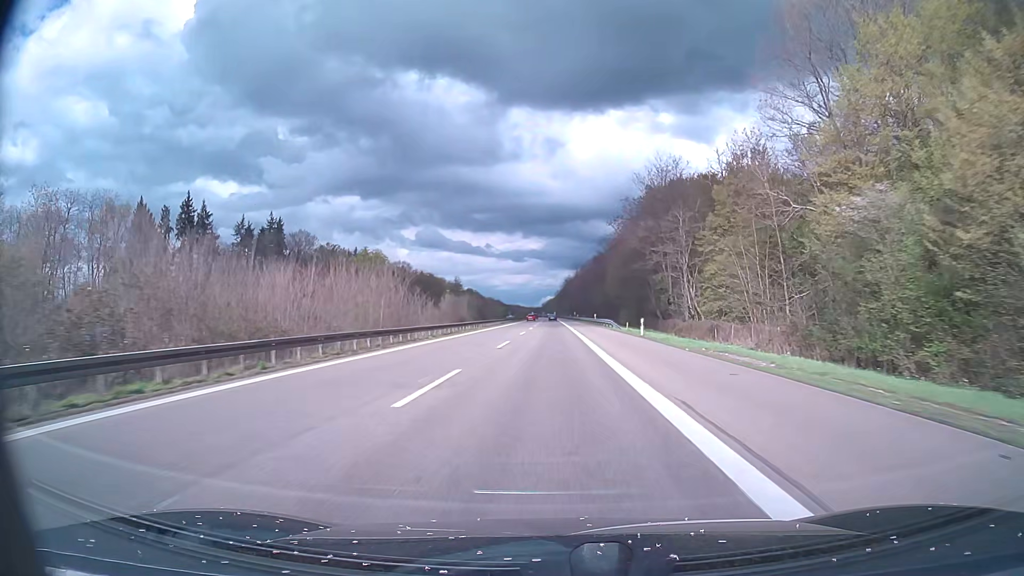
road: motorway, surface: asphalt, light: Day
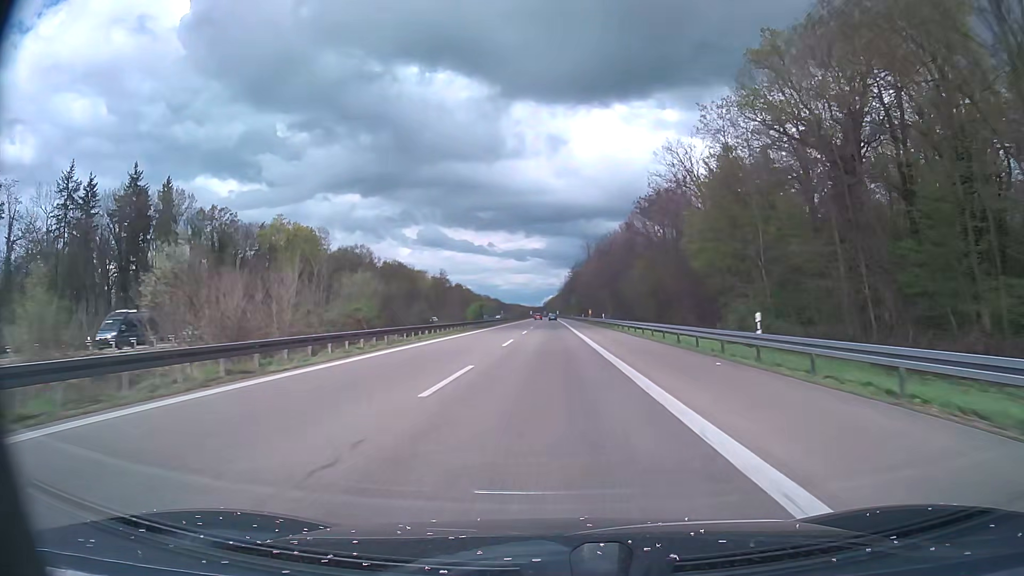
(0.0, +69.6) m; 0°
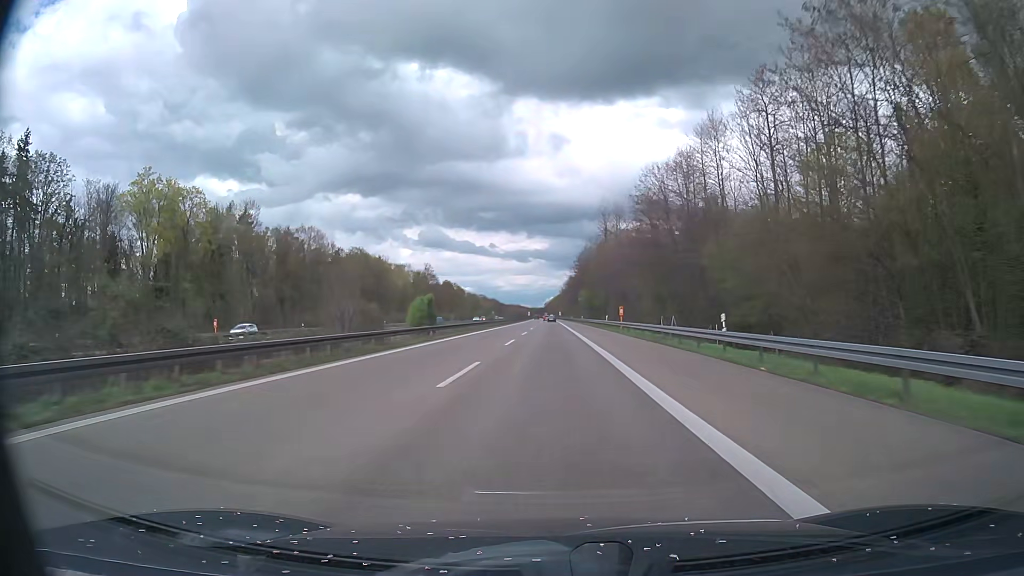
(0.0, +52.2) m; 0°
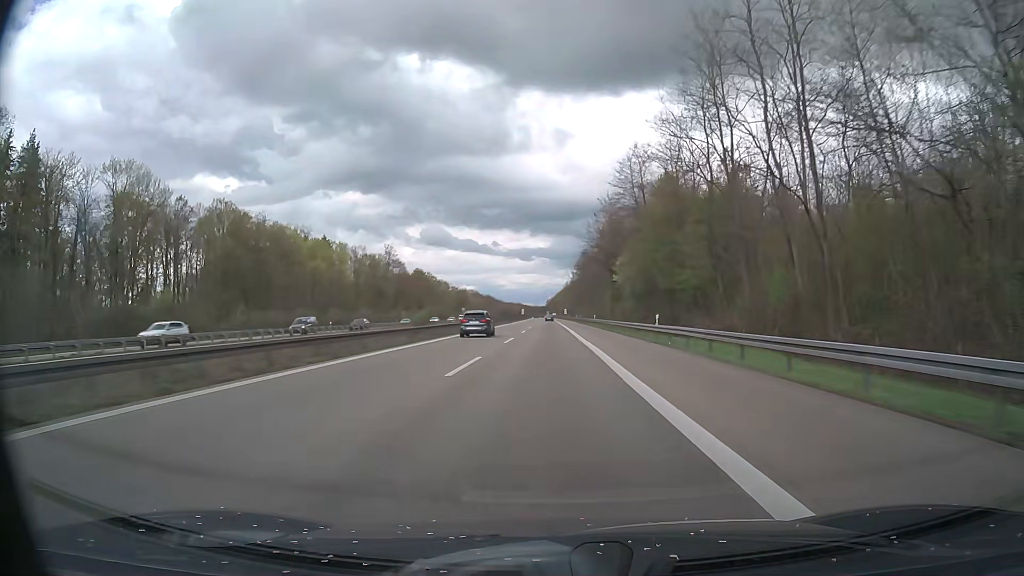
(-0.2, +87.0) m; 0°
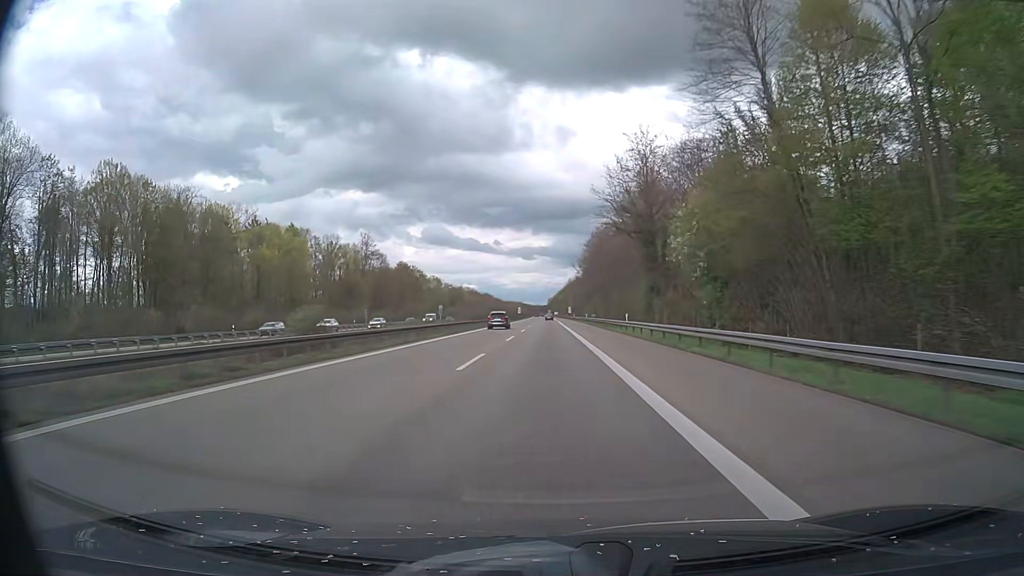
(-0.1, +34.8) m; 0°
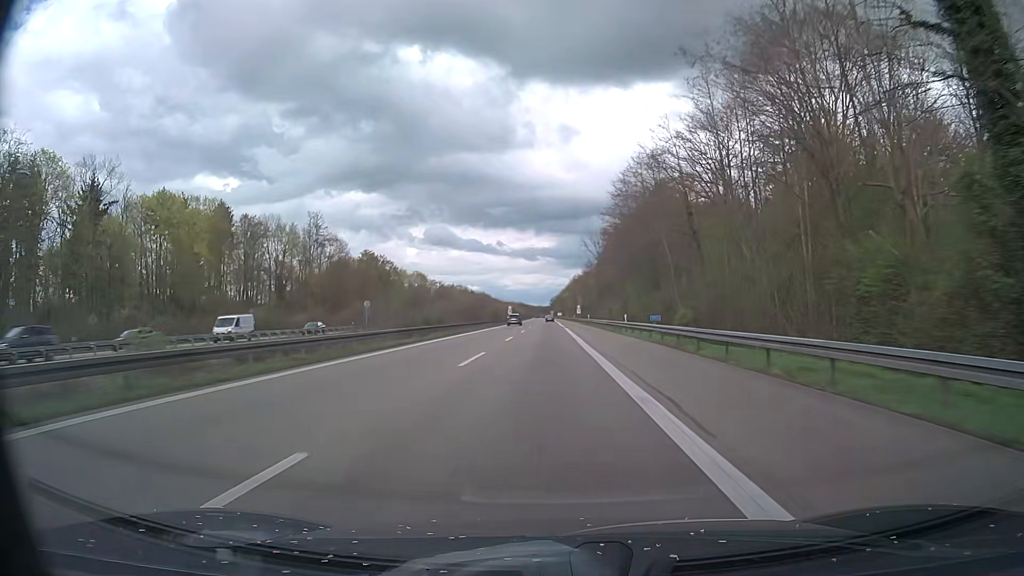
(0.0, +52.2) m; 0°
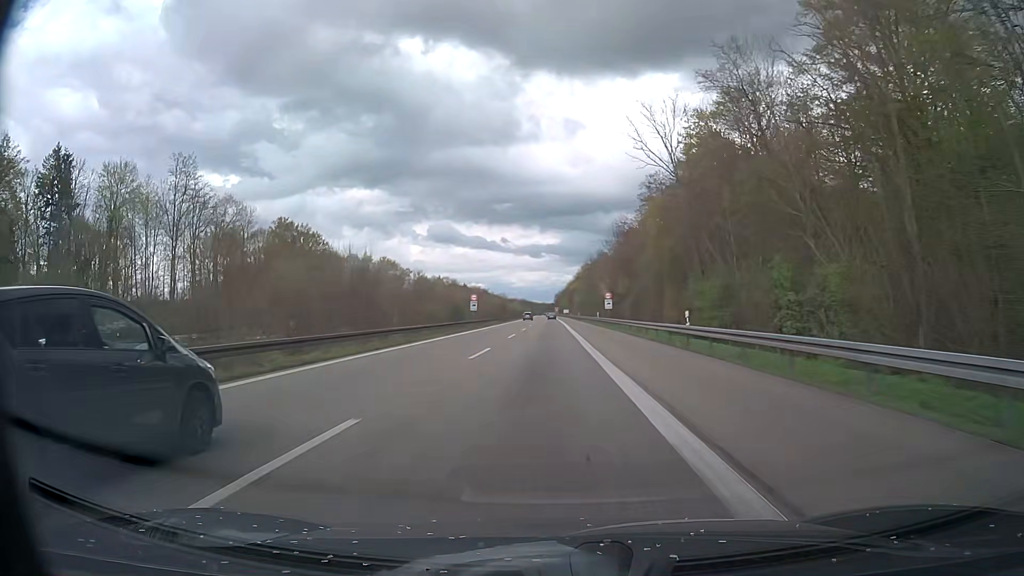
(-0.1, +69.7) m; 0°
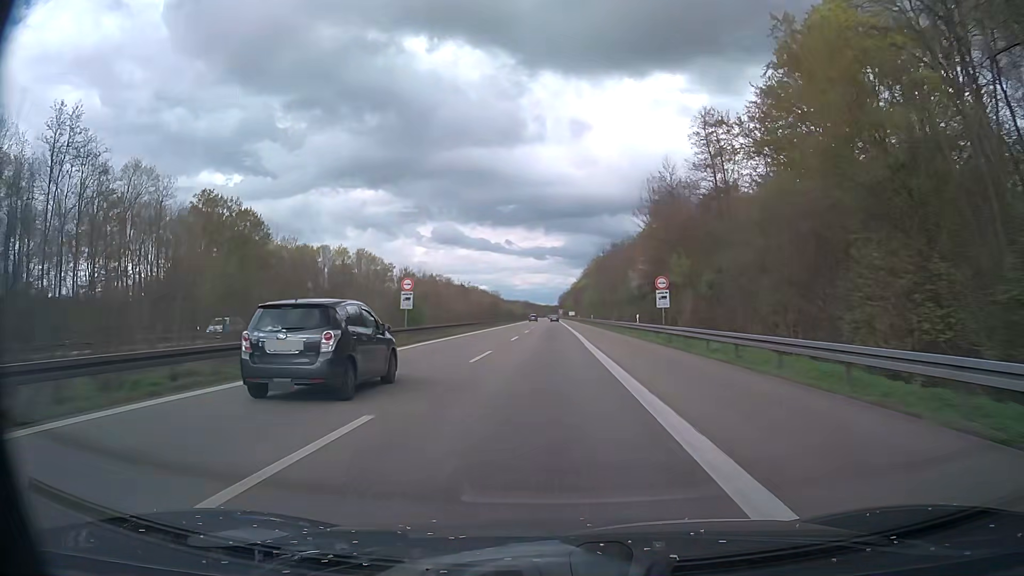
(0.0, +34.9) m; 0°
(0, +10) (0, +20) (0, +30) (0, +40) (0, +50) (0, +60) (0, +70) (0, +80) (0, +90) (0, +100) m
